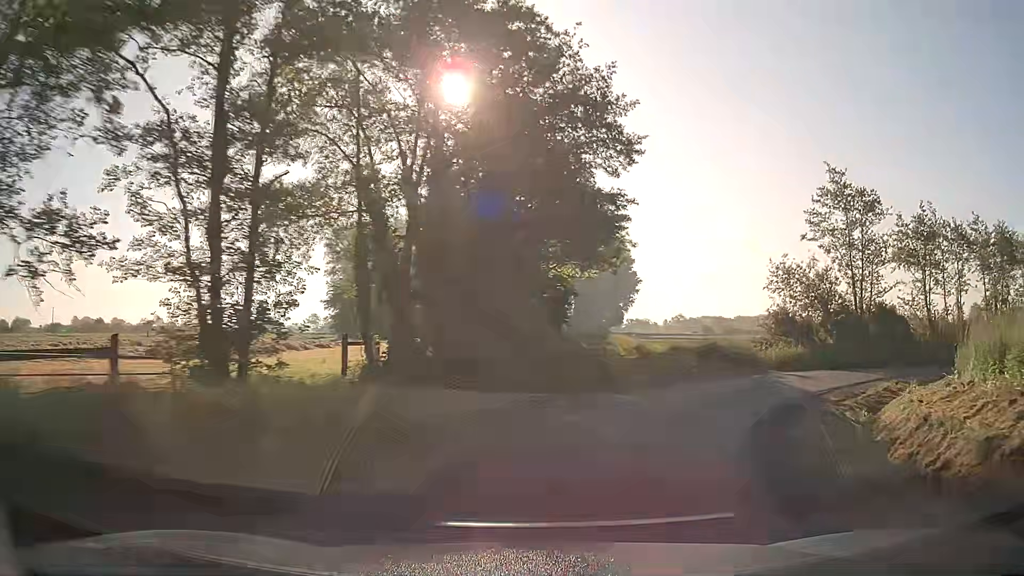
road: unclassified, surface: asphalt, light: Day
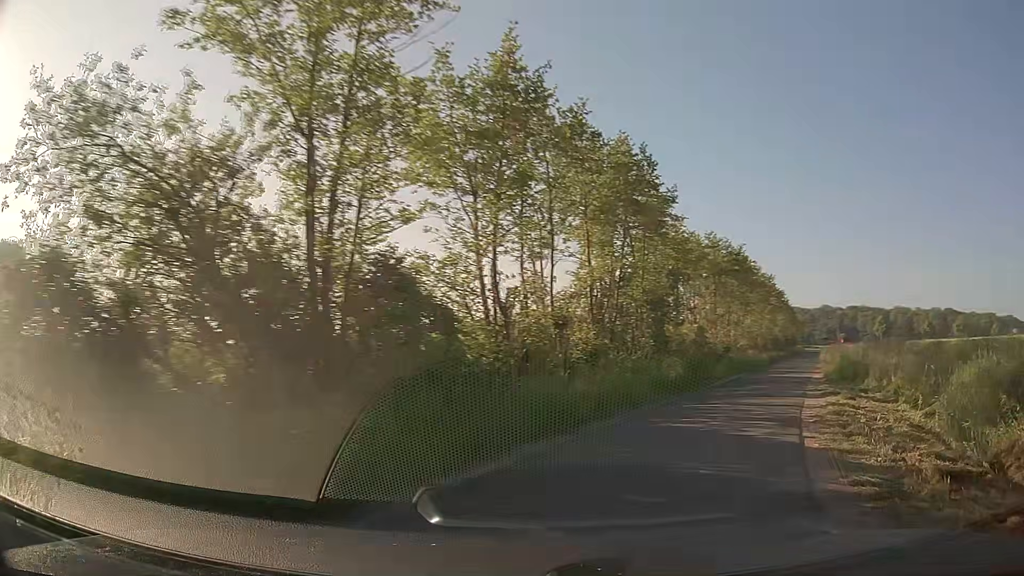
(+8.6, +21.1) m; +51°
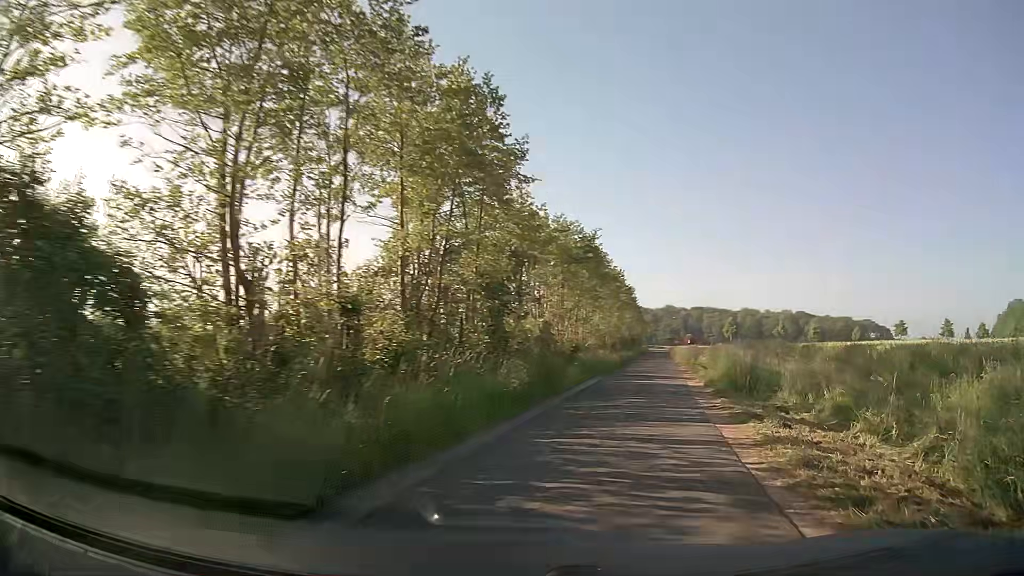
(+0.7, +5.7) m; +14°
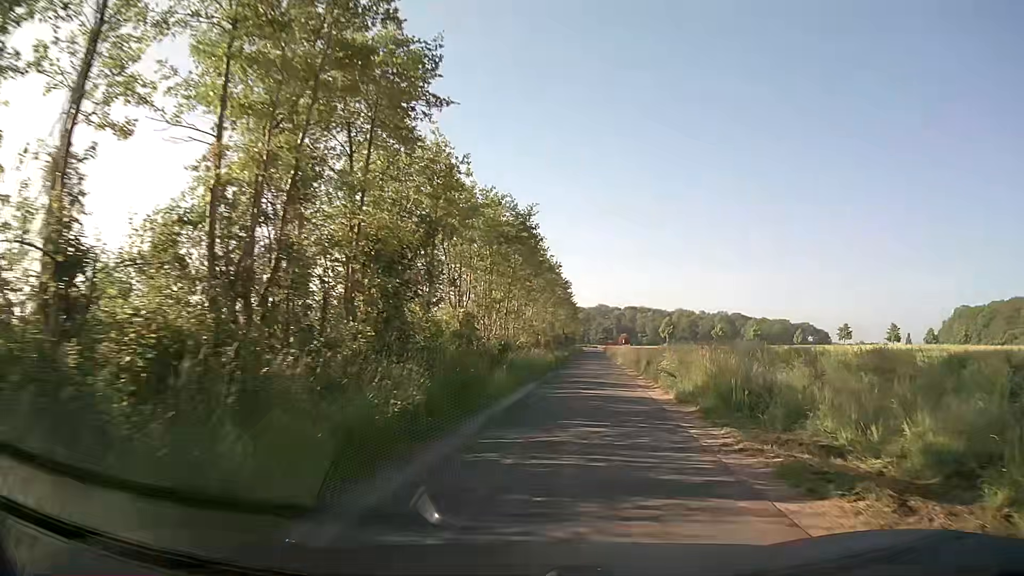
(+0.4, +6.2) m; +6°
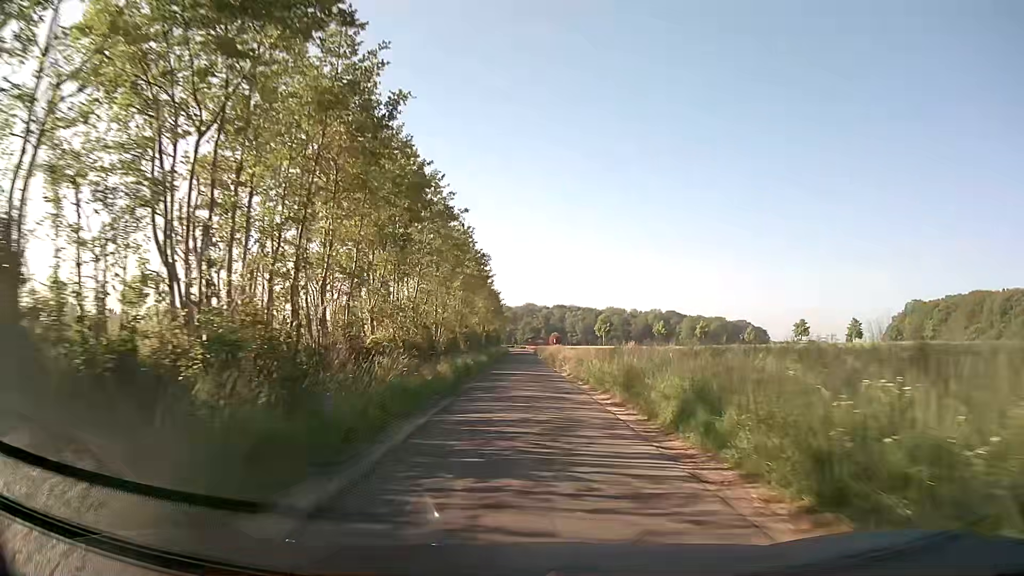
(+2.0, +21.4) m; +7°
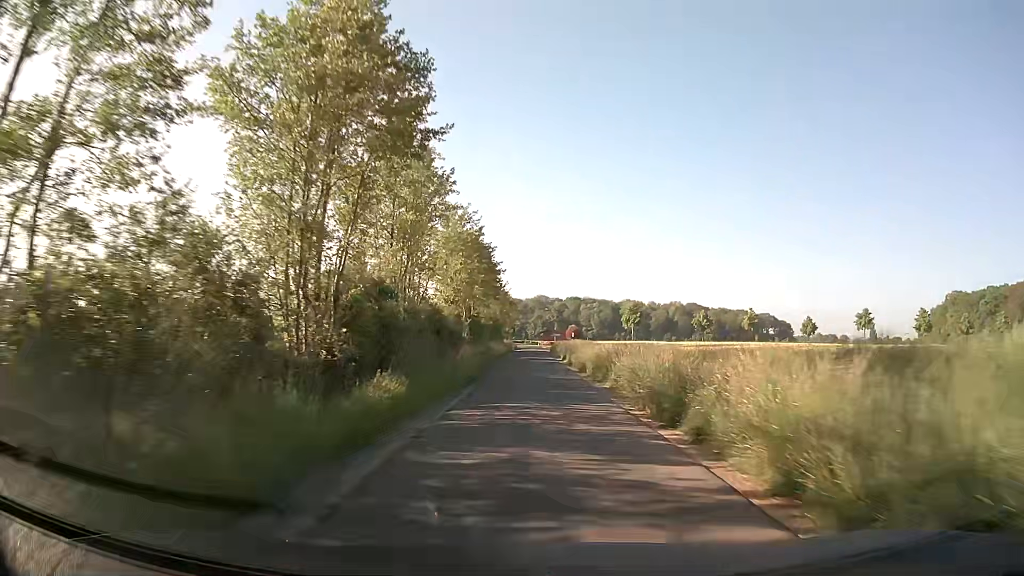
(-0.4, +34.6) m; -1°
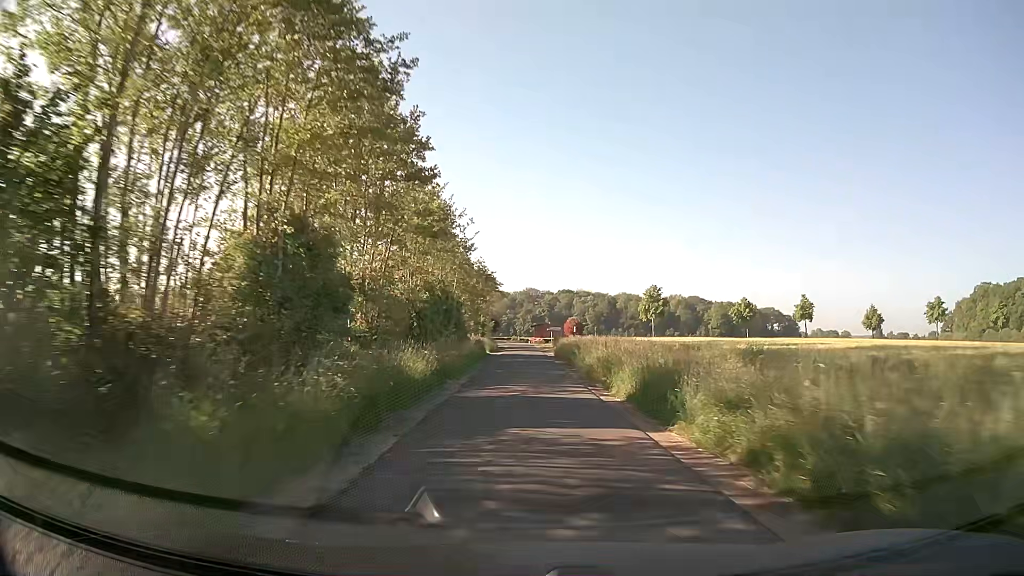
(+0.2, +37.8) m; +1°
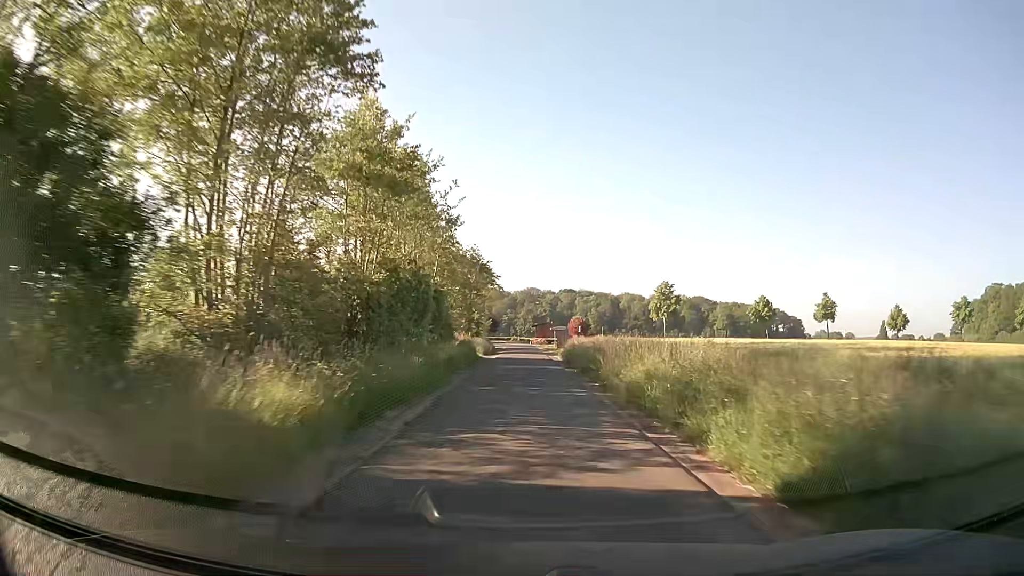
(0.0, +9.3) m; 0°
